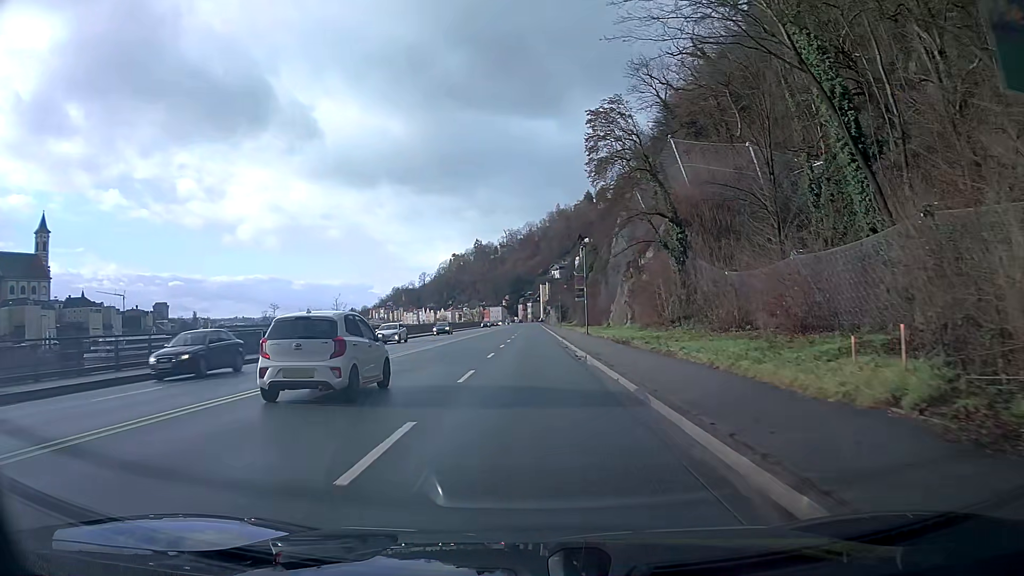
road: primary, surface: asphalt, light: Day
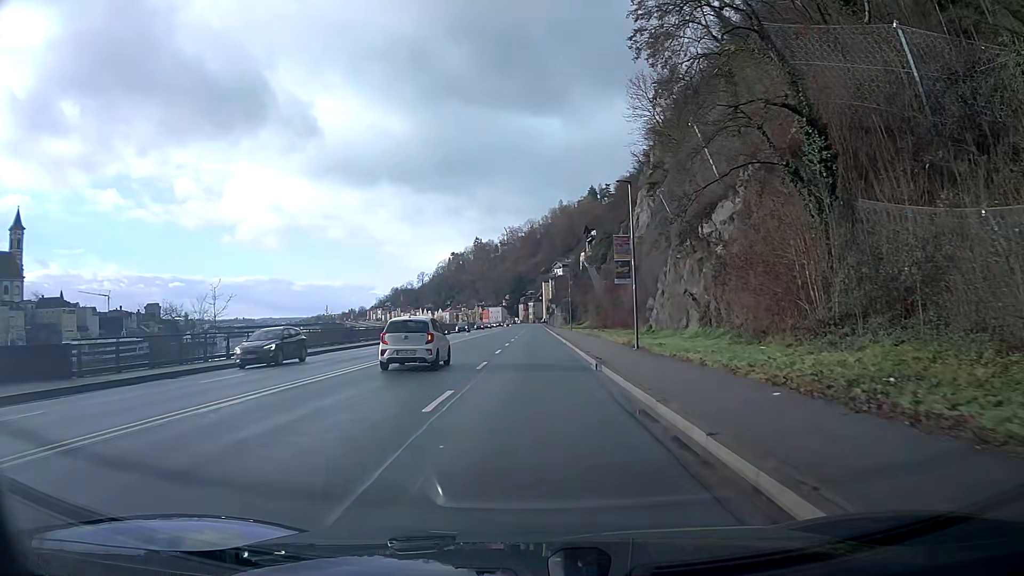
(-0.1, +23.0) m; 0°
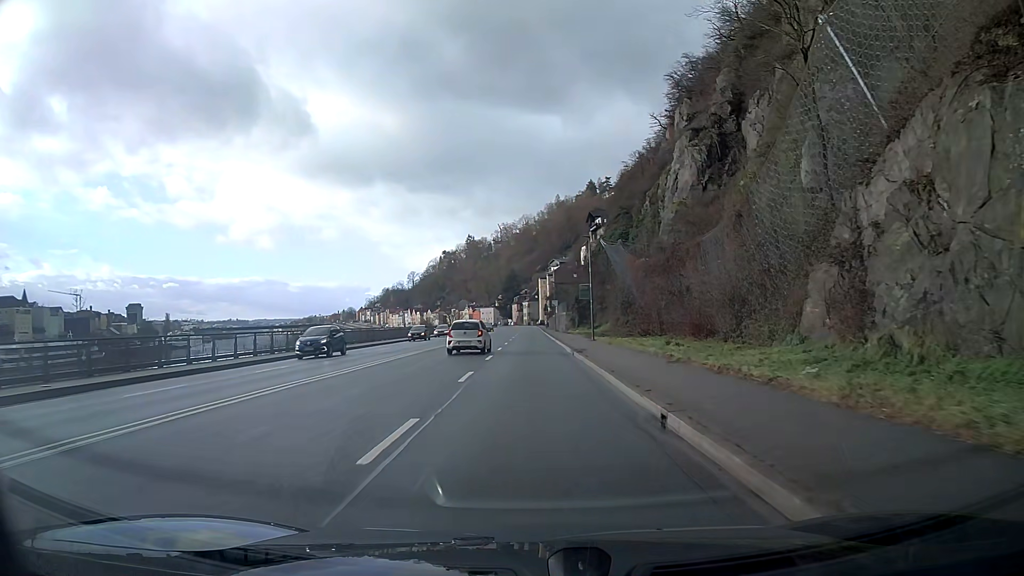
(+0.1, +30.7) m; 0°
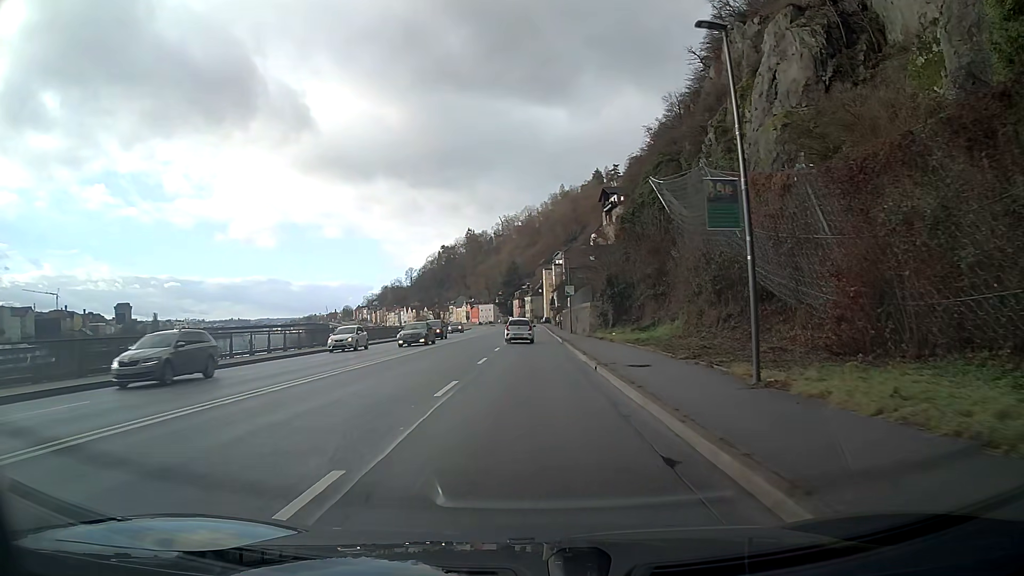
(-0.1, +30.6) m; 0°
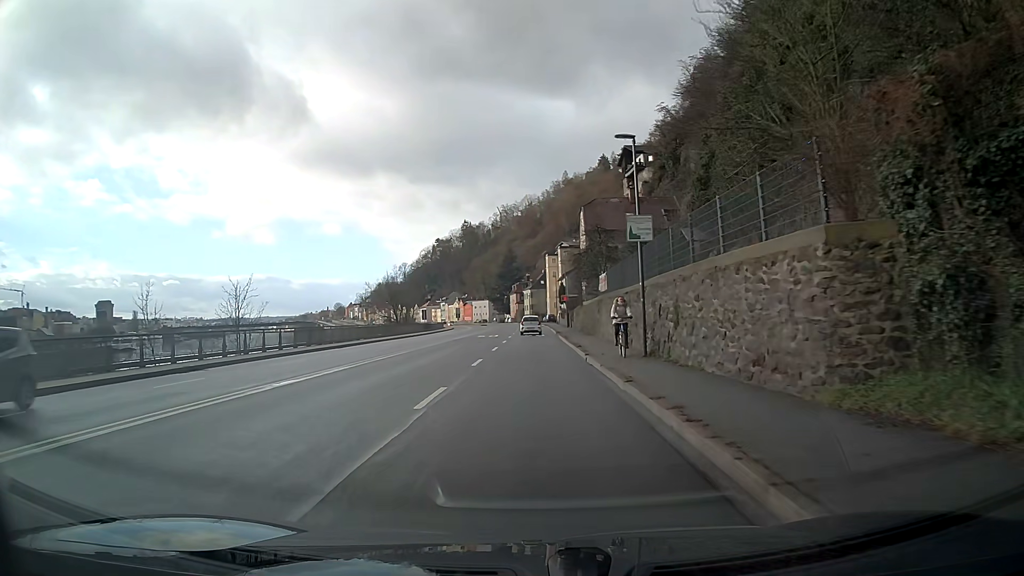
(+0.1, +38.2) m; 0°
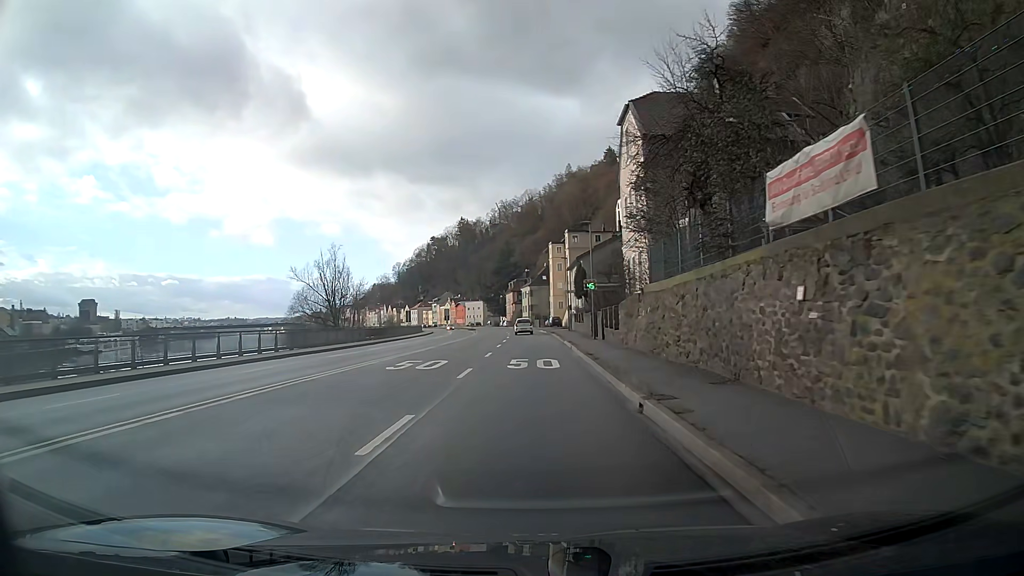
(-0.1, +30.5) m; 0°
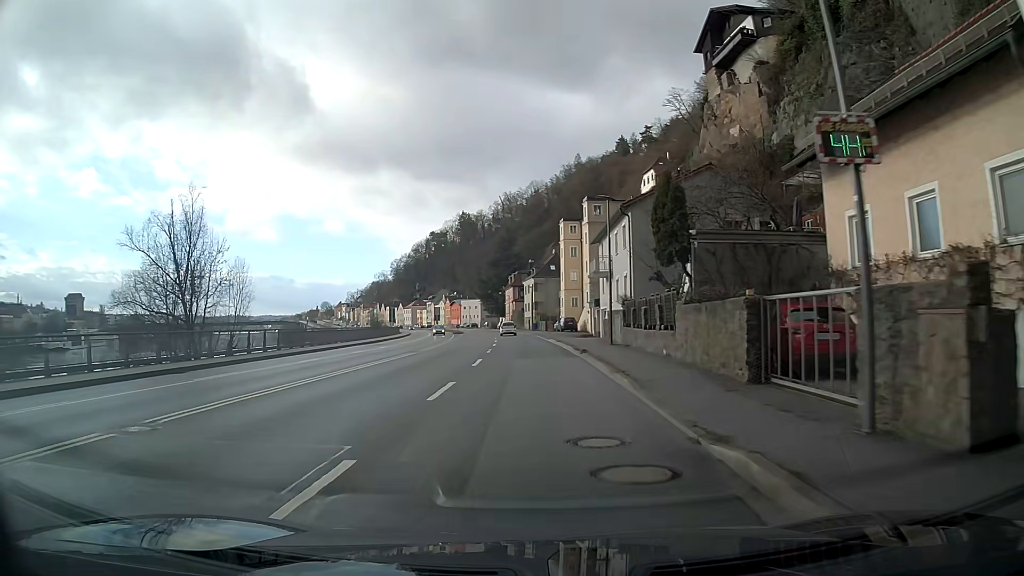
(-0.4, +30.4) m; -1°
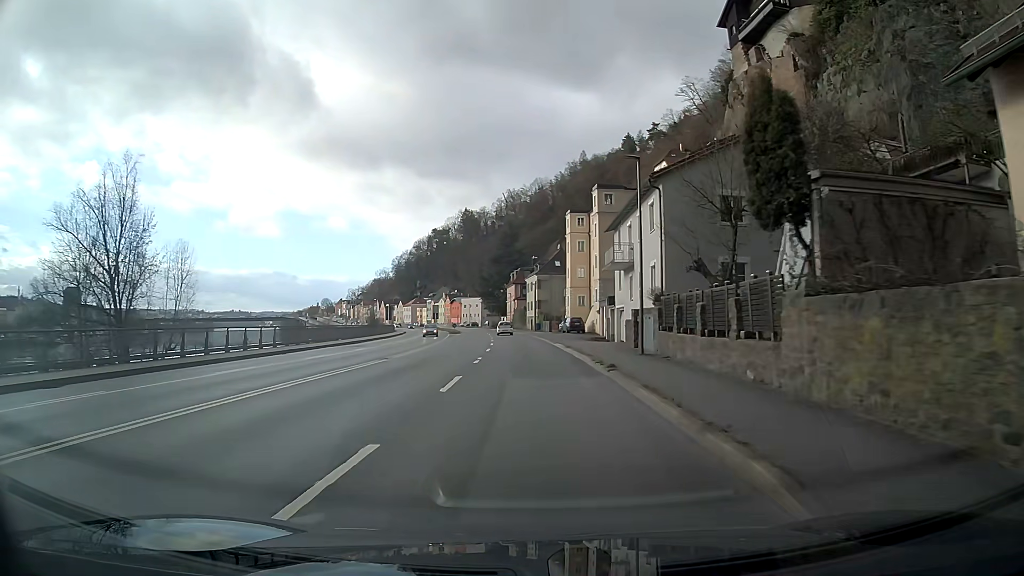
(0.0, +7.6) m; 0°
(0, +10) (0, +20) (0, +30) (-1, +40) (-1, +50) (-2, +60) (-2, +70) (-3, +80) (-4, +90) (-5, +100) m
